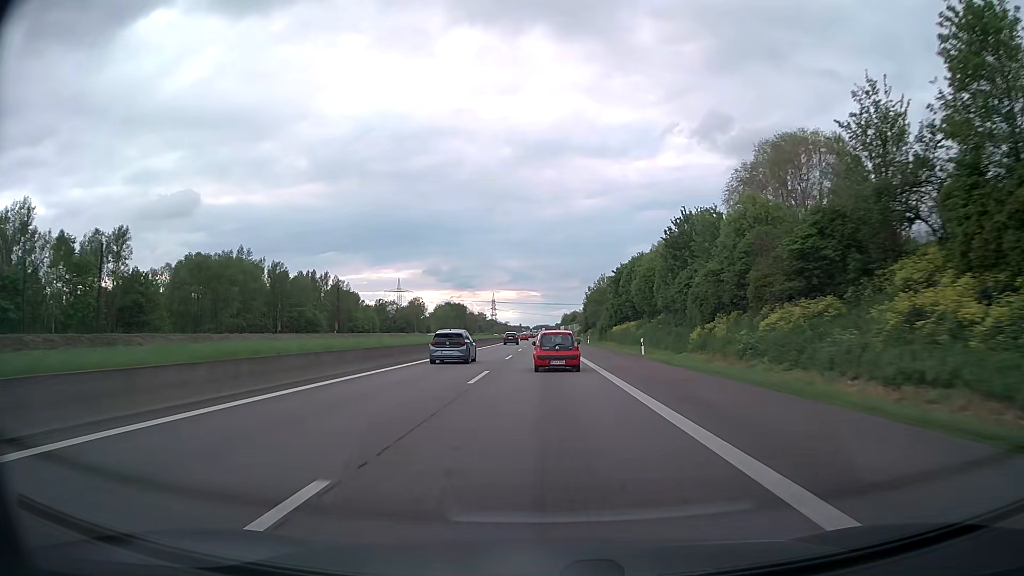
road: motorway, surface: asphalt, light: Day
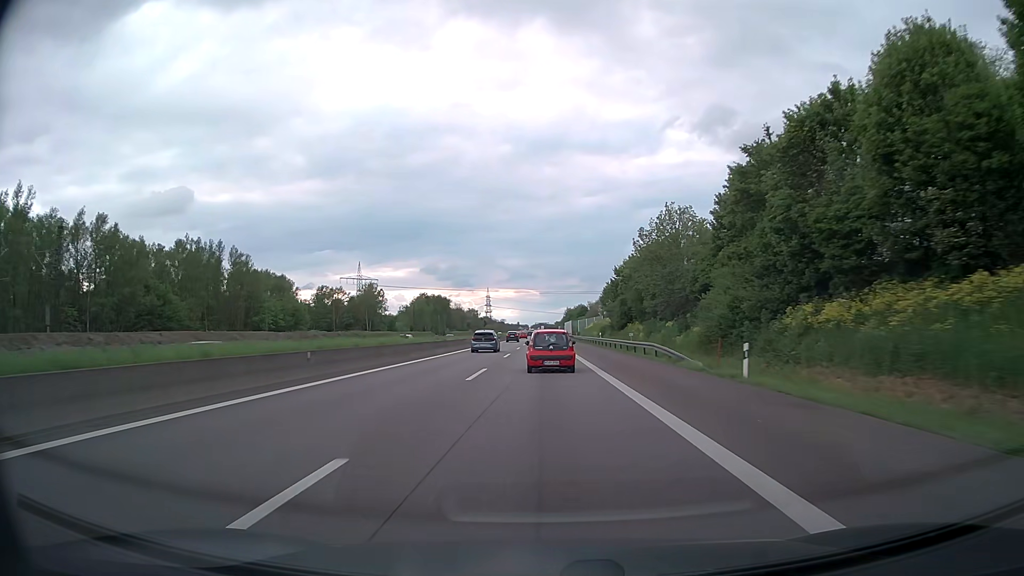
(-0.1, +70.9) m; 0°
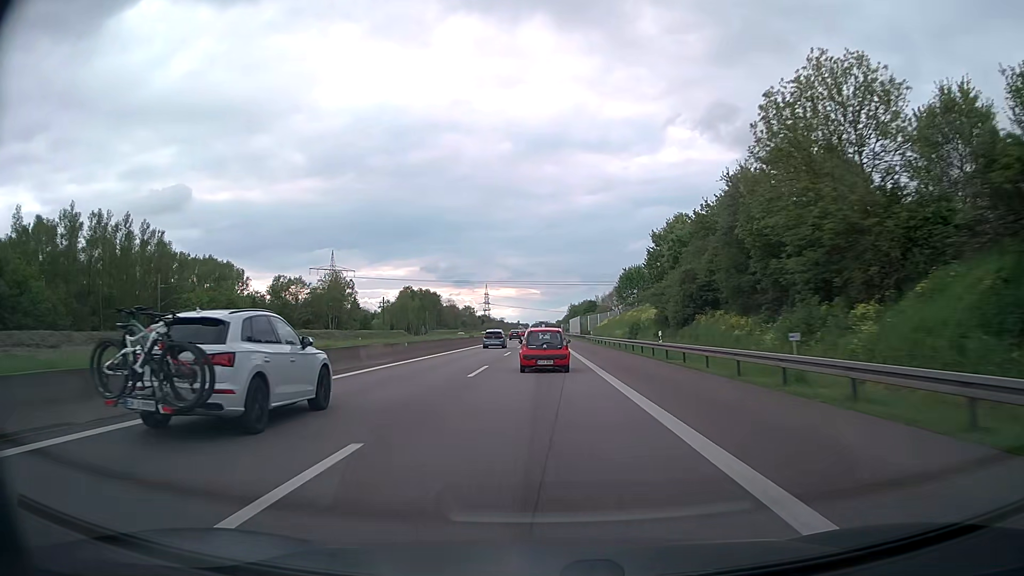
(0.0, +35.1) m; 0°
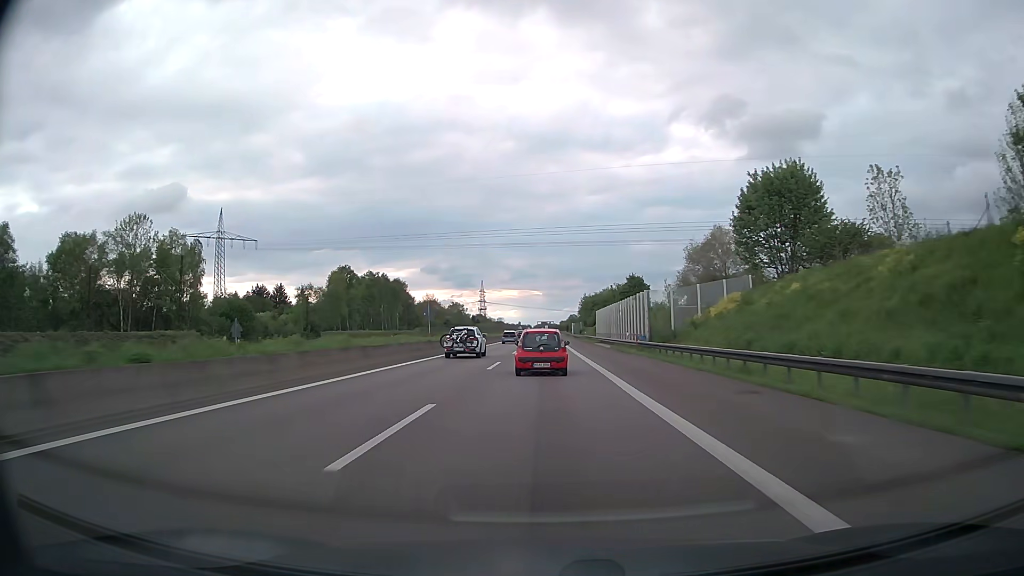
(-0.5, +85.2) m; -1°
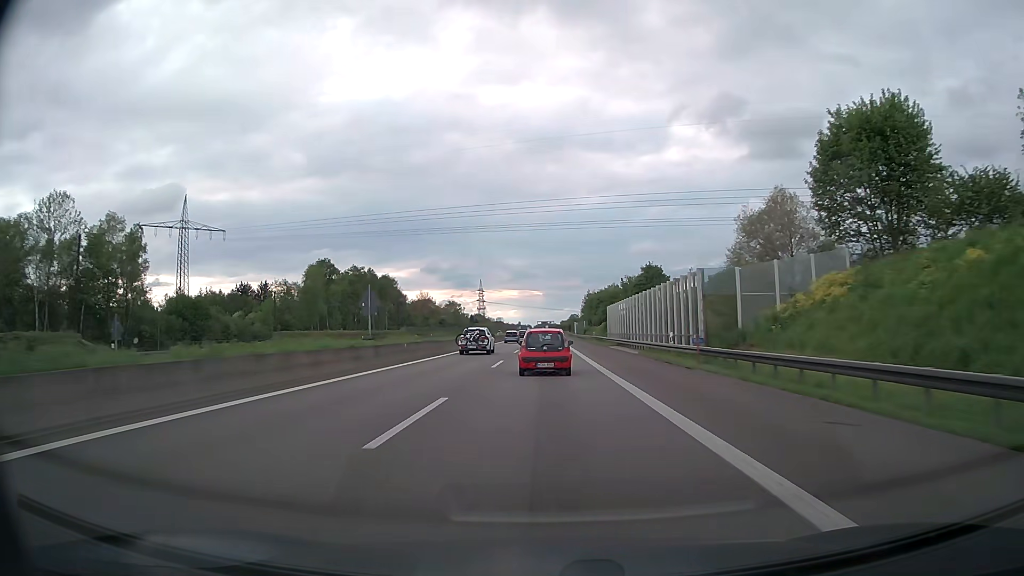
(0.0, +16.7) m; 0°
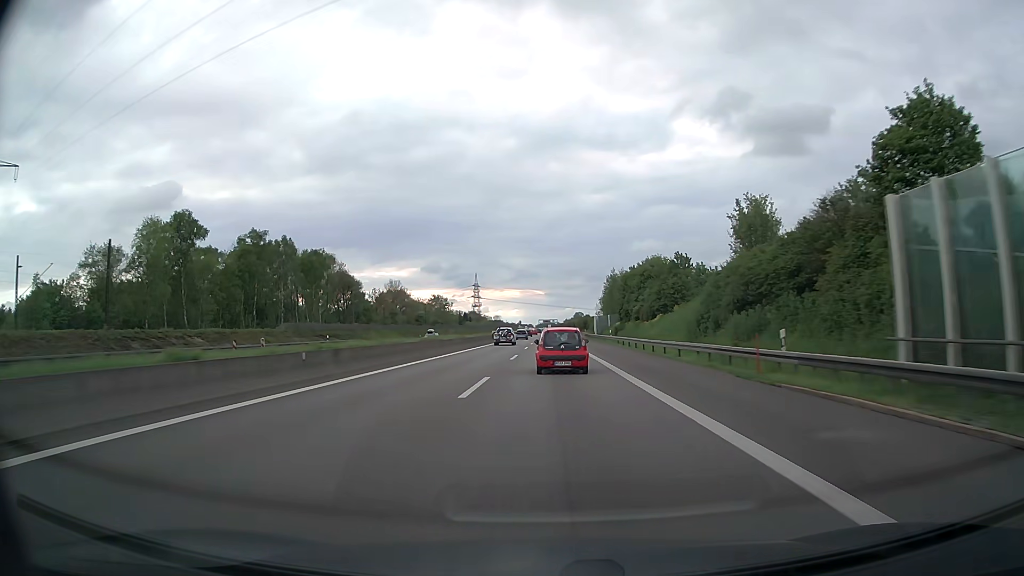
(+0.1, +66.0) m; 0°
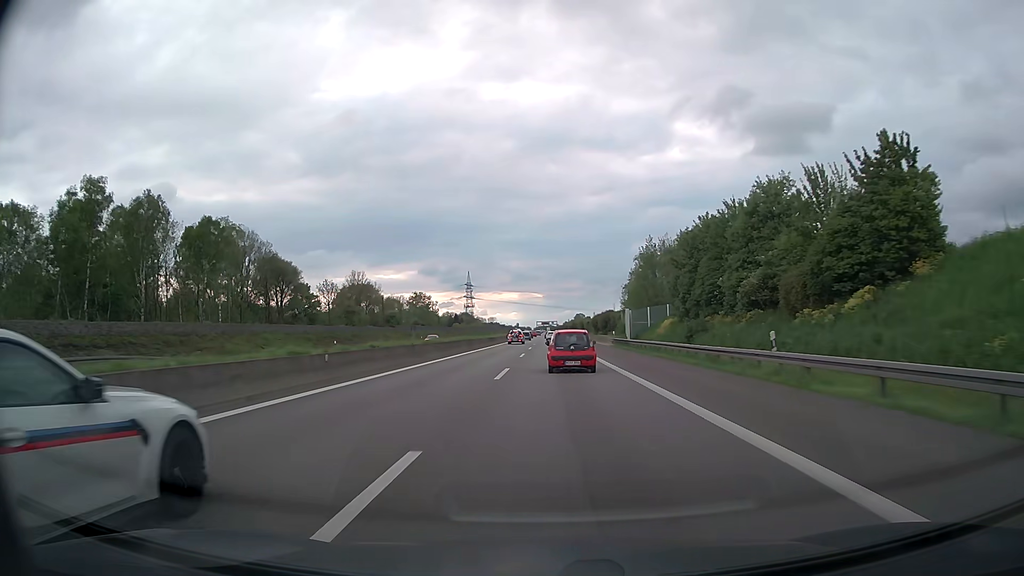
(0.0, +47.8) m; 0°
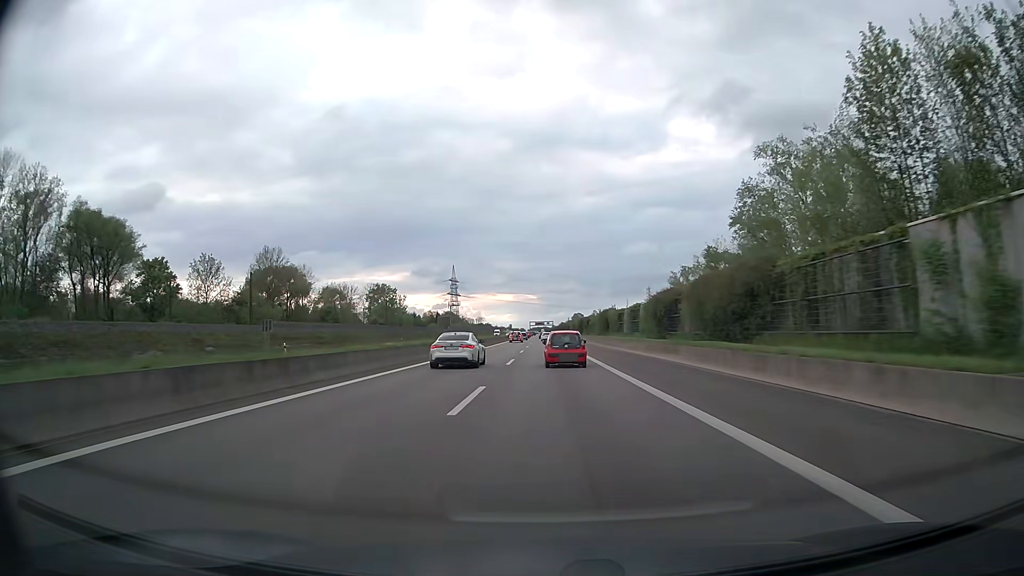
(+0.3, +62.5) m; +1°
(0, +10) (0, +20) (0, +30) (0, +40) (0, +50) (0, +60) (0, +70) (0, +80) (0, +90) (0, +100) m
